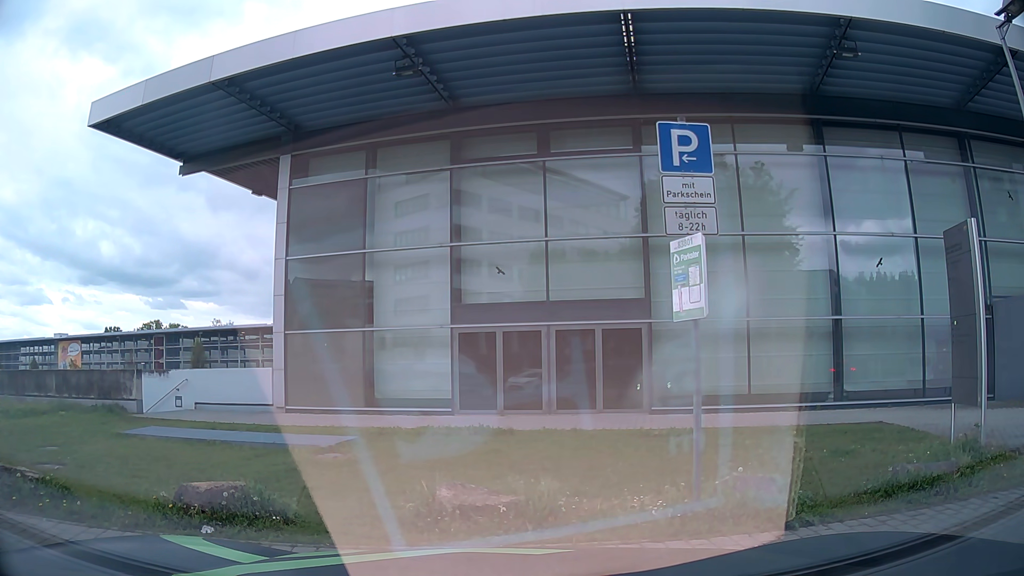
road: residential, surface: asphalt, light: Day
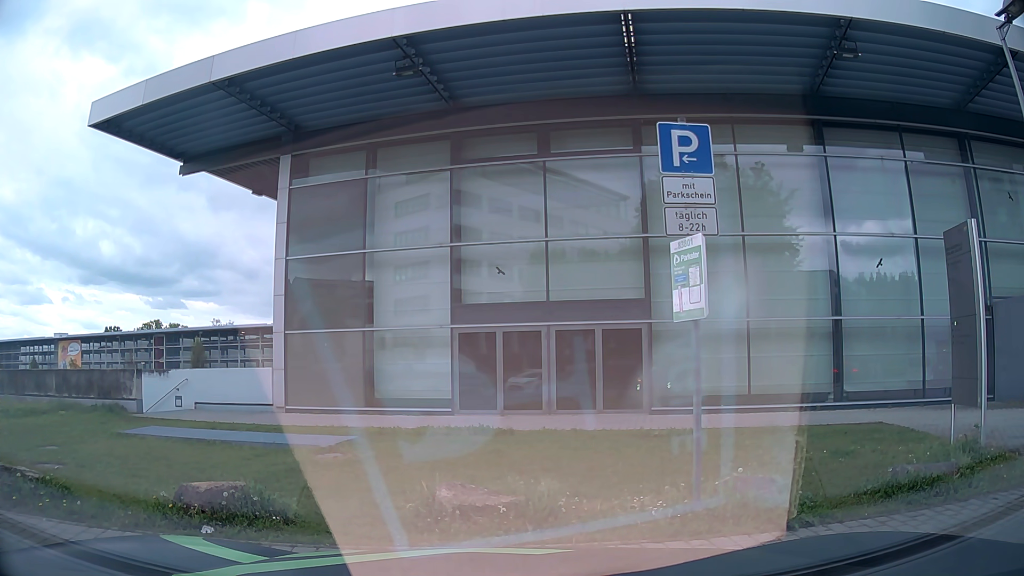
(0.0, 0.0) m; 0°
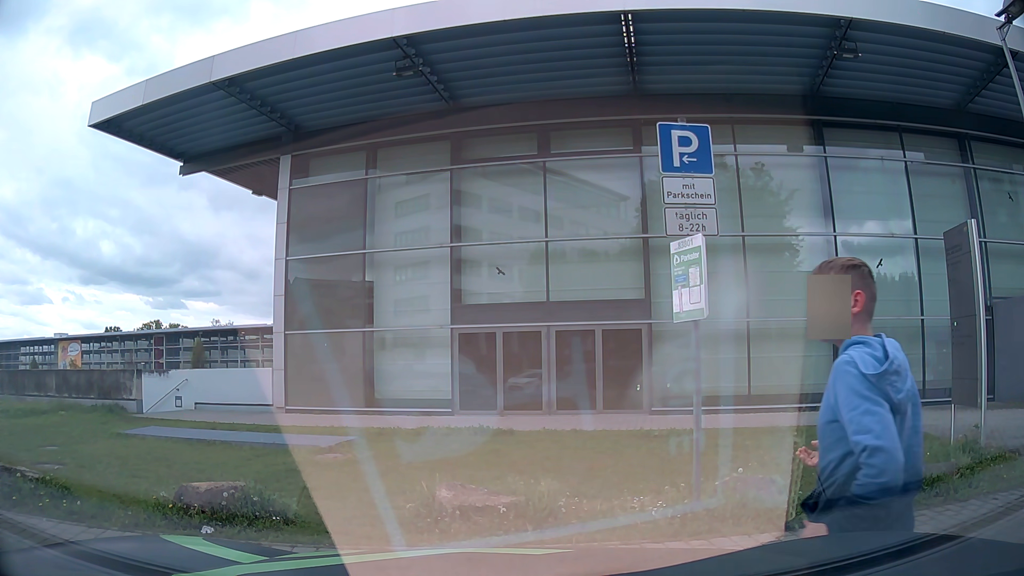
(0.0, 0.0) m; 0°
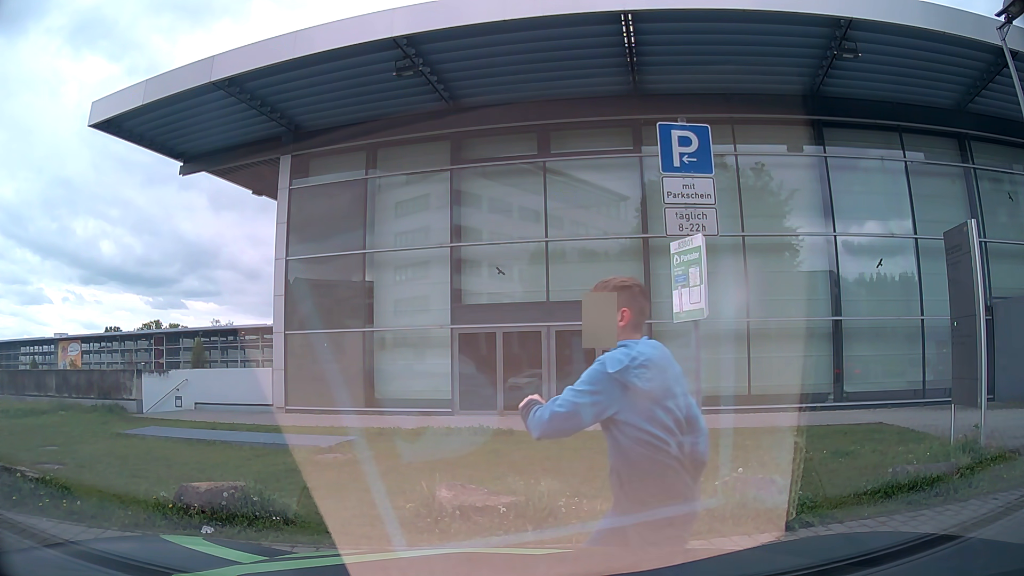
(0.0, 0.0) m; 0°
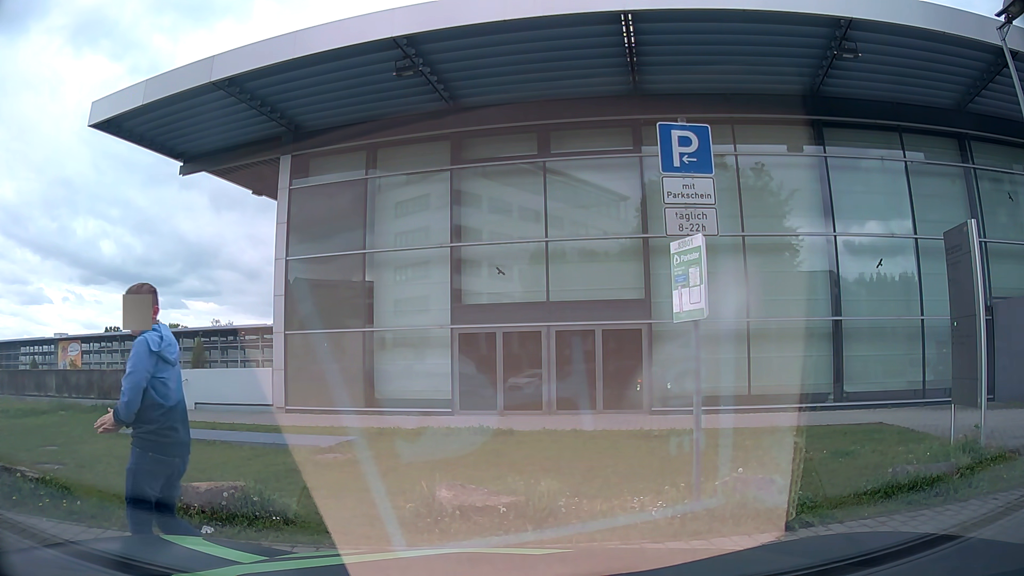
(0.0, 0.0) m; 0°
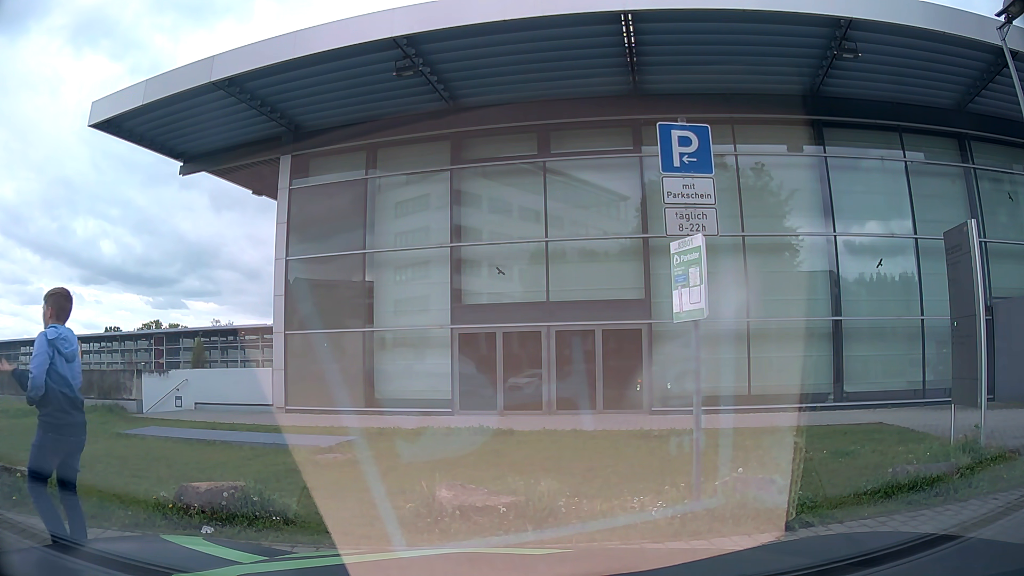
(0.0, 0.0) m; 0°
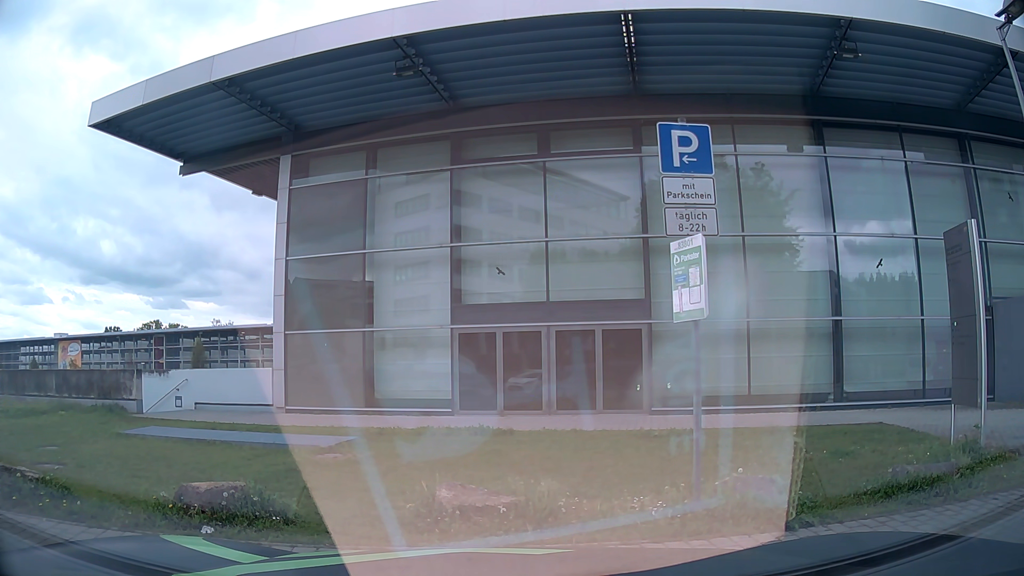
(0.0, 0.0) m; 0°
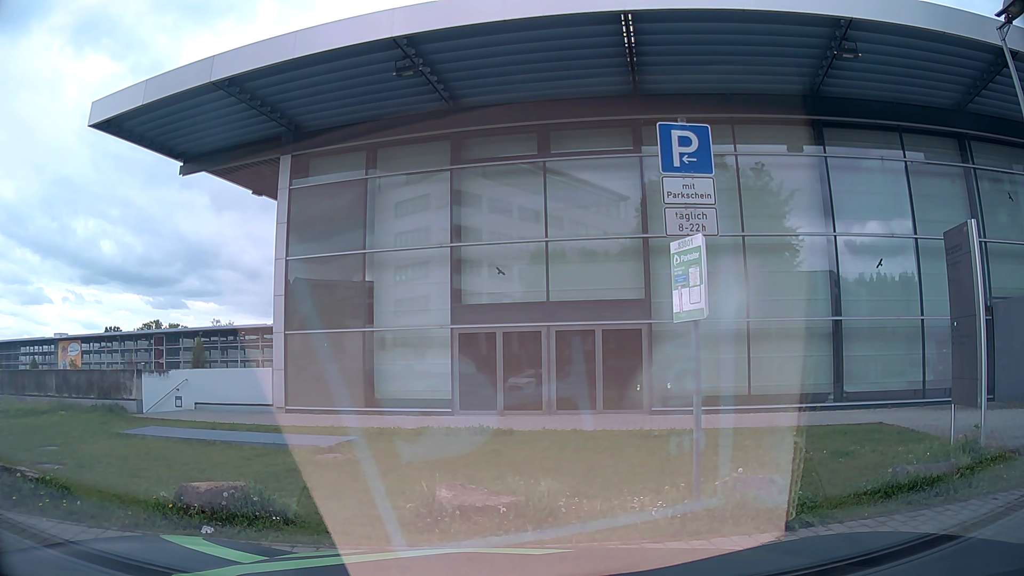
(0.0, 0.0) m; 0°
